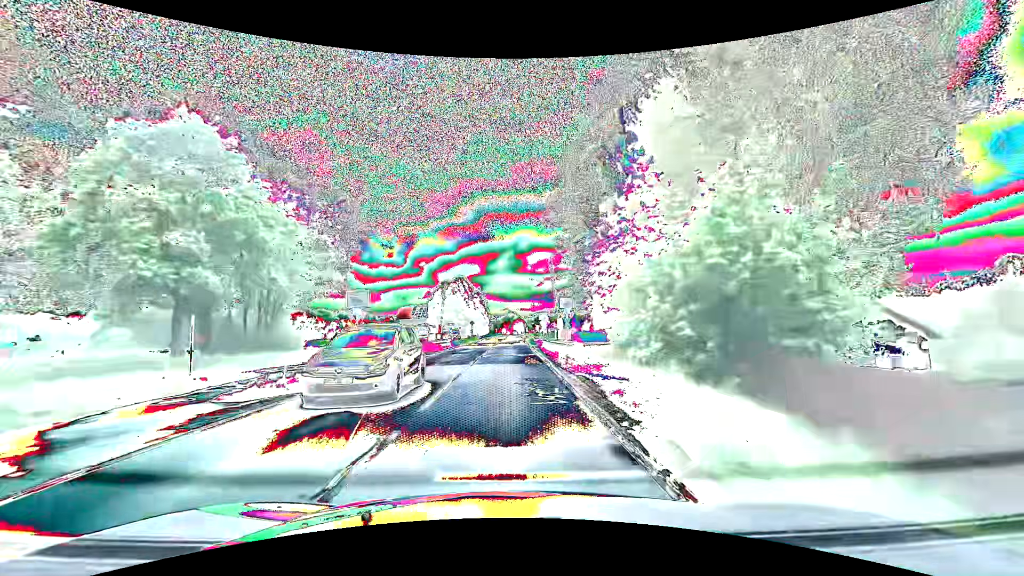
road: secondary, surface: asphalt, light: Day
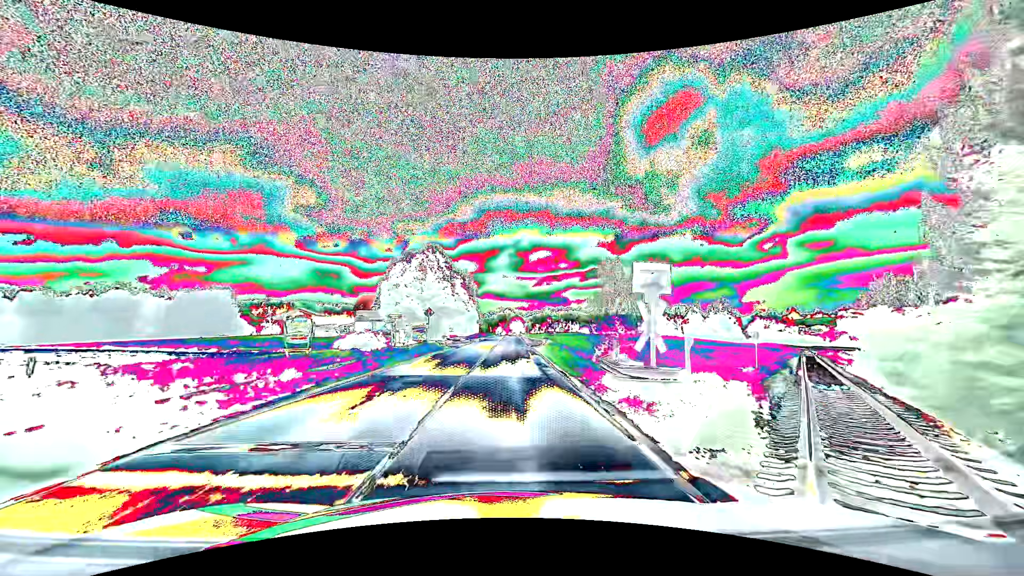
(0.0, +38.2) m; +1°
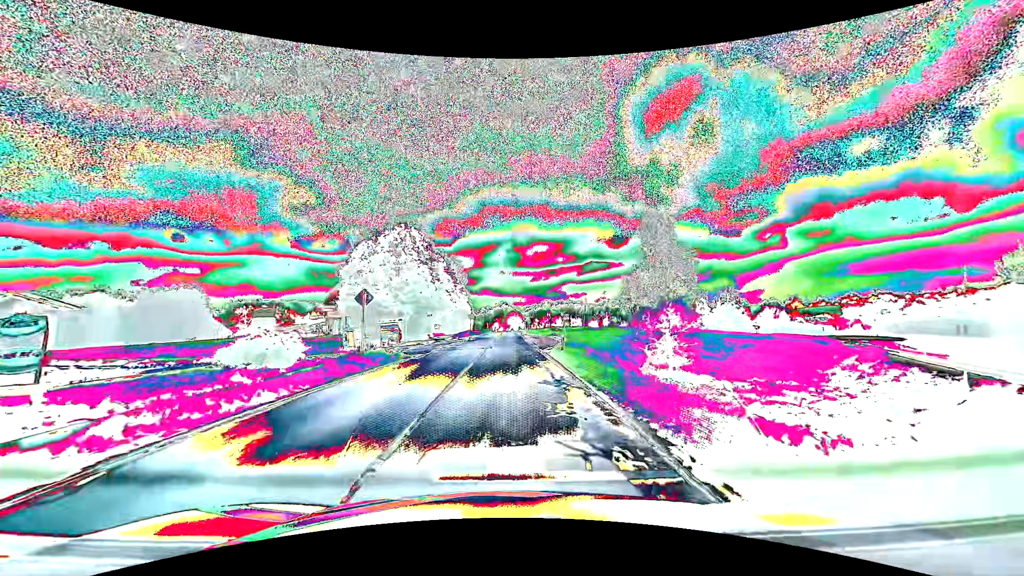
(0.0, +15.3) m; 0°
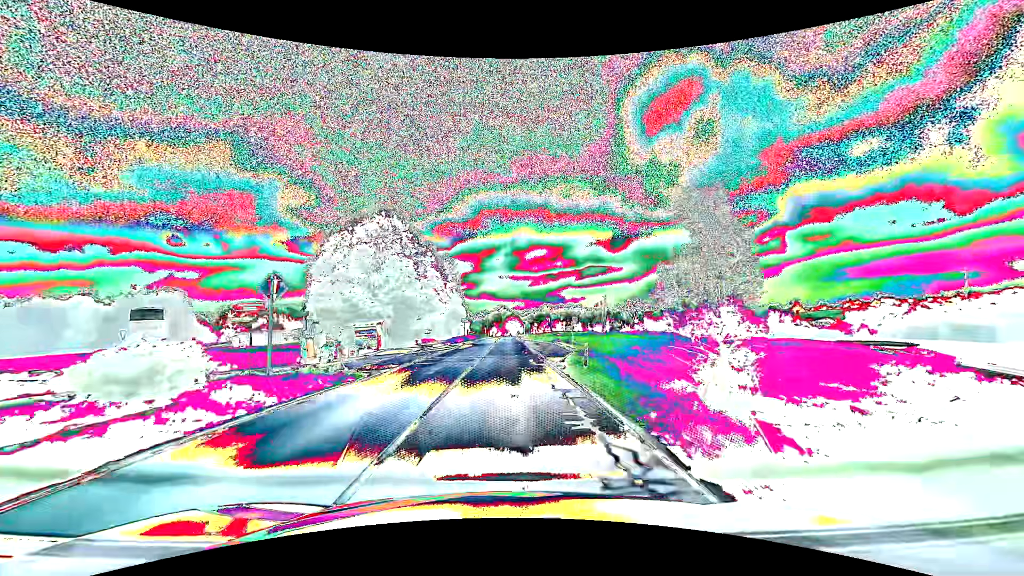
(0.0, +7.7) m; 0°
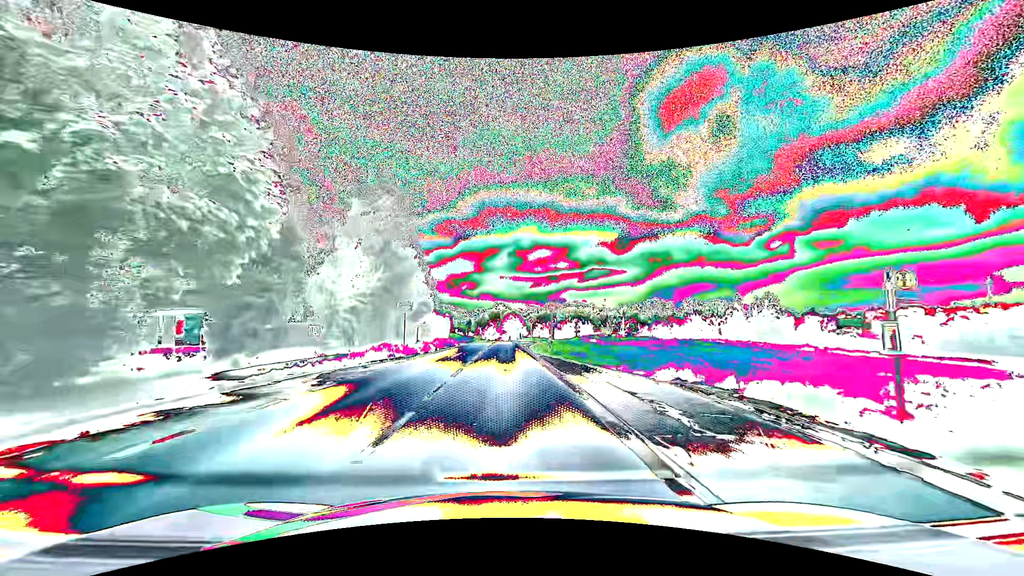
(0.0, +38.3) m; 0°
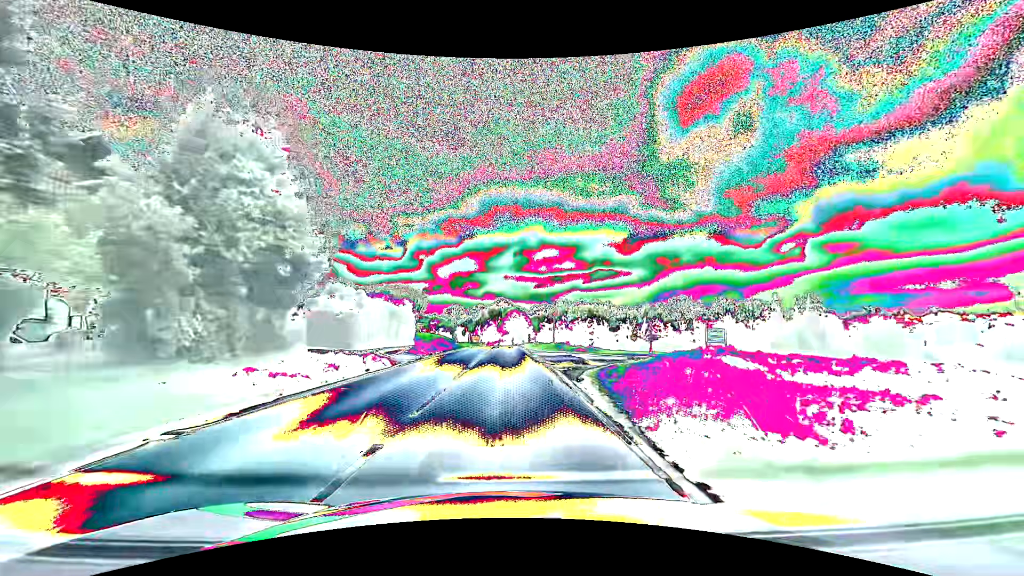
(0.0, +32.0) m; 0°
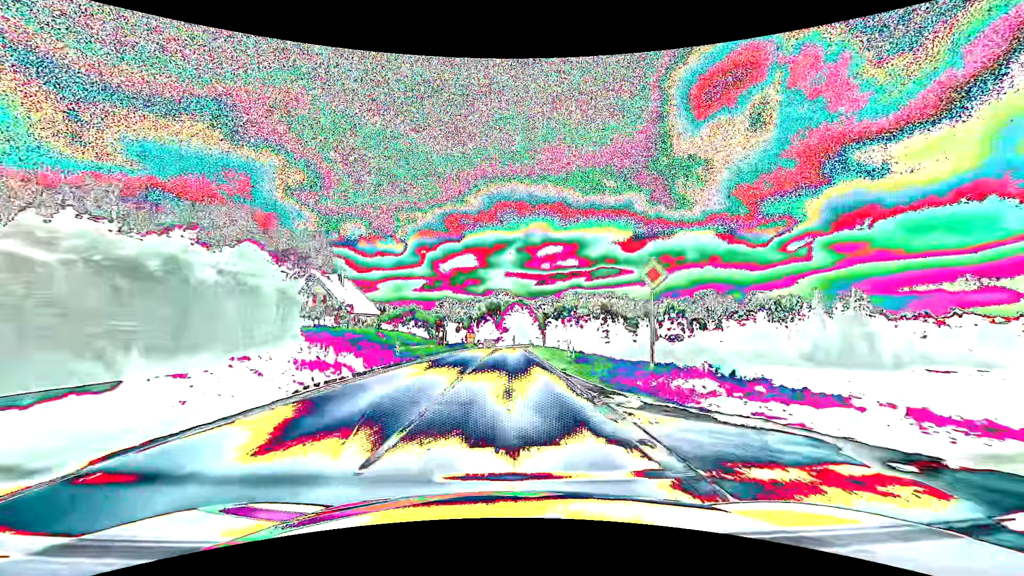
(-0.1, +27.5) m; 0°
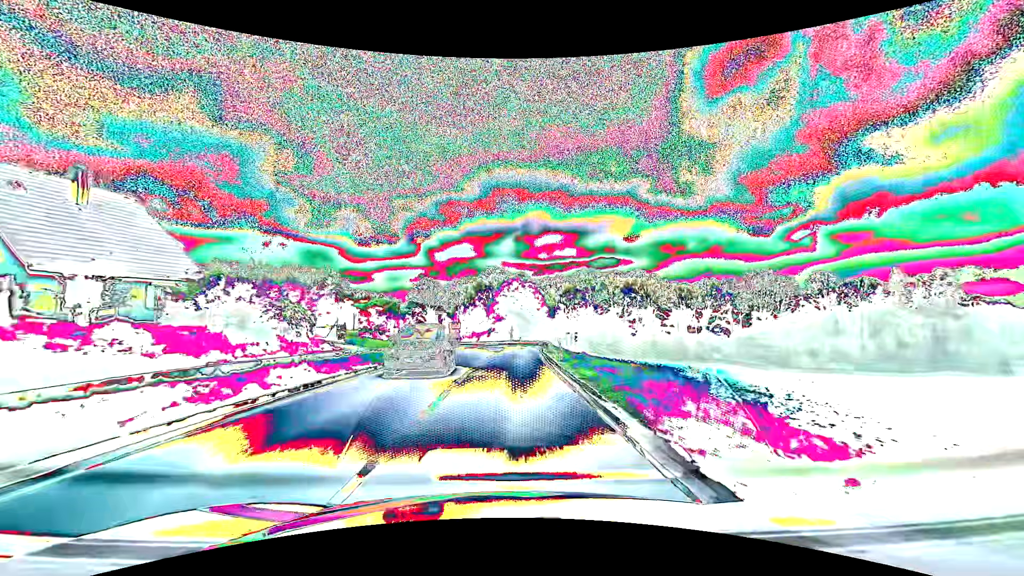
(+0.1, +40.0) m; 0°
(0, +10) (0, +20) (0, +30) (+1, +40) (+1, +50) (+1, +60) (0, +70) (-2, +80) (-4, +90) (-7, +99) m
